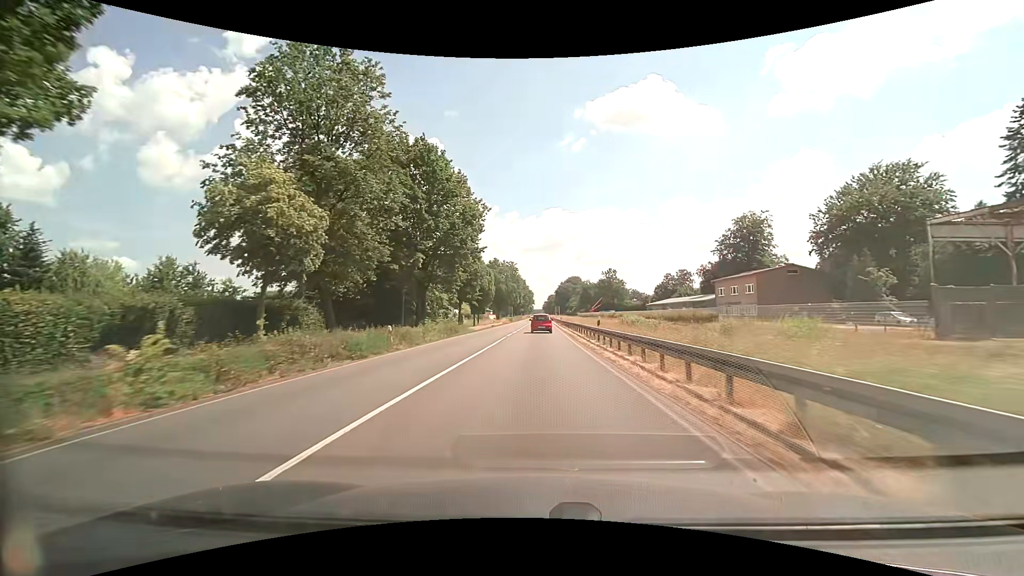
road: primary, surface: asphalt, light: Day
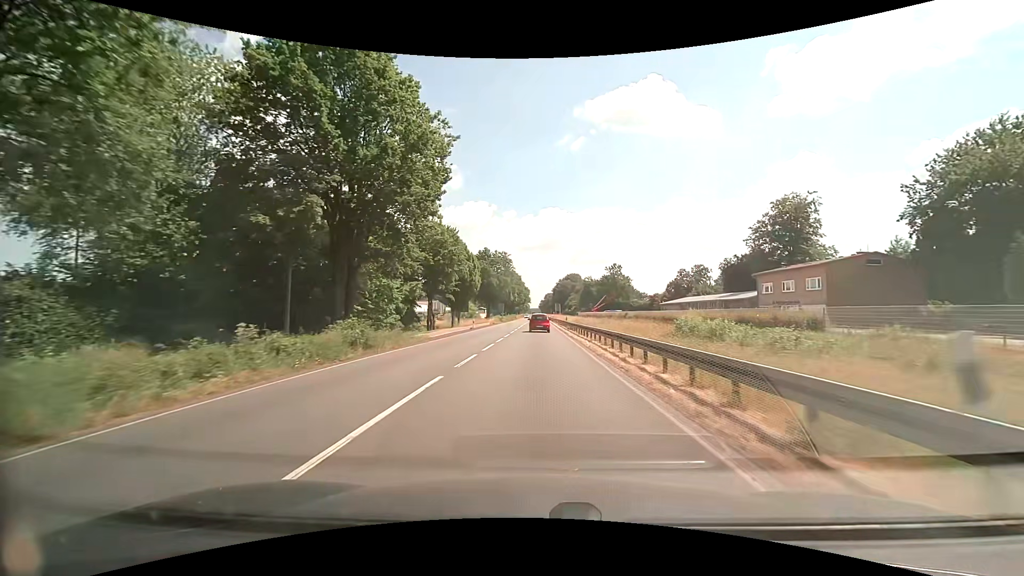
(0.0, +20.5) m; 0°
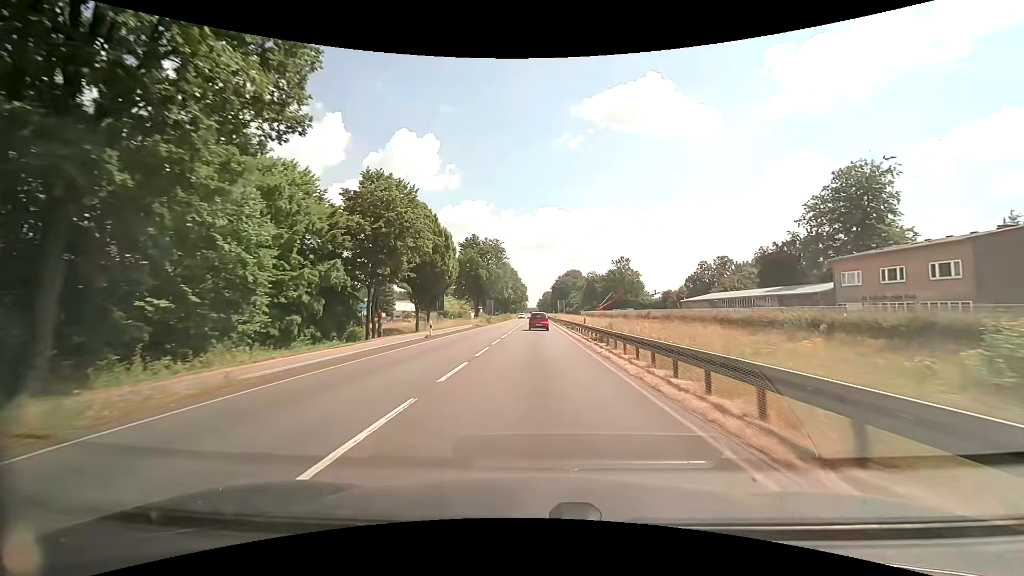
(+0.1, +20.8) m; 0°
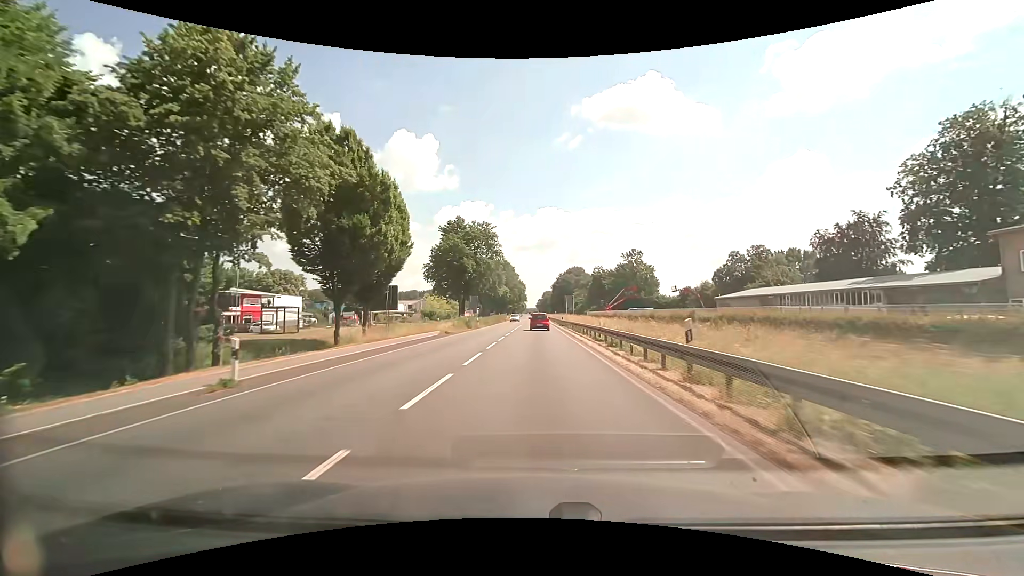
(0.0, +21.0) m; 0°
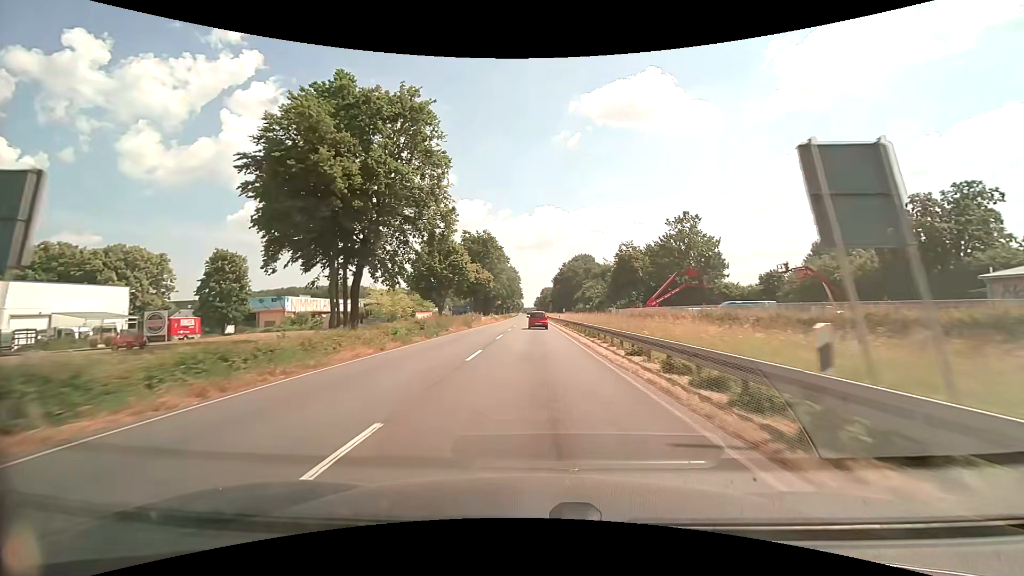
(-0.1, +53.0) m; 0°
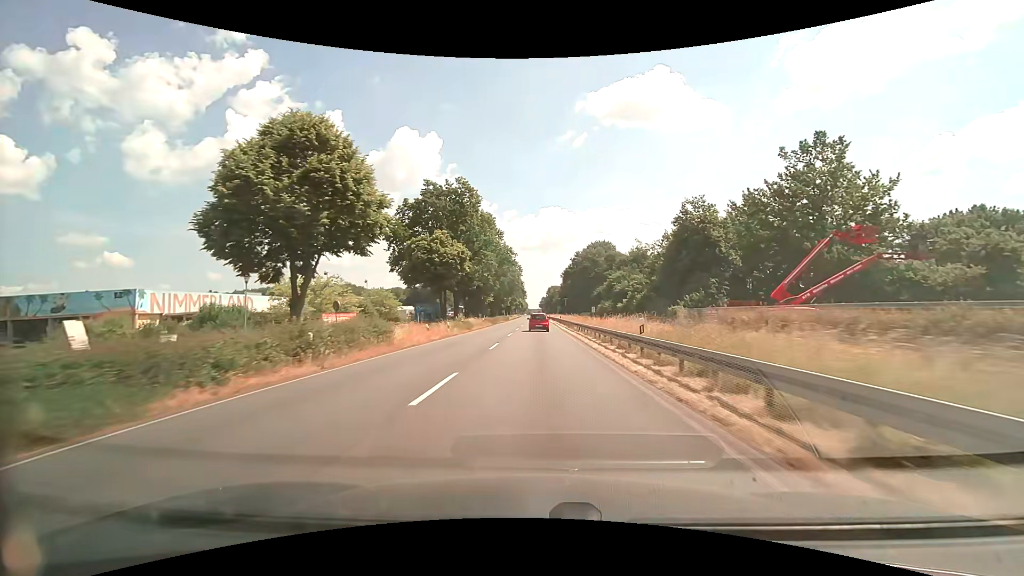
(-0.2, +42.7) m; -1°
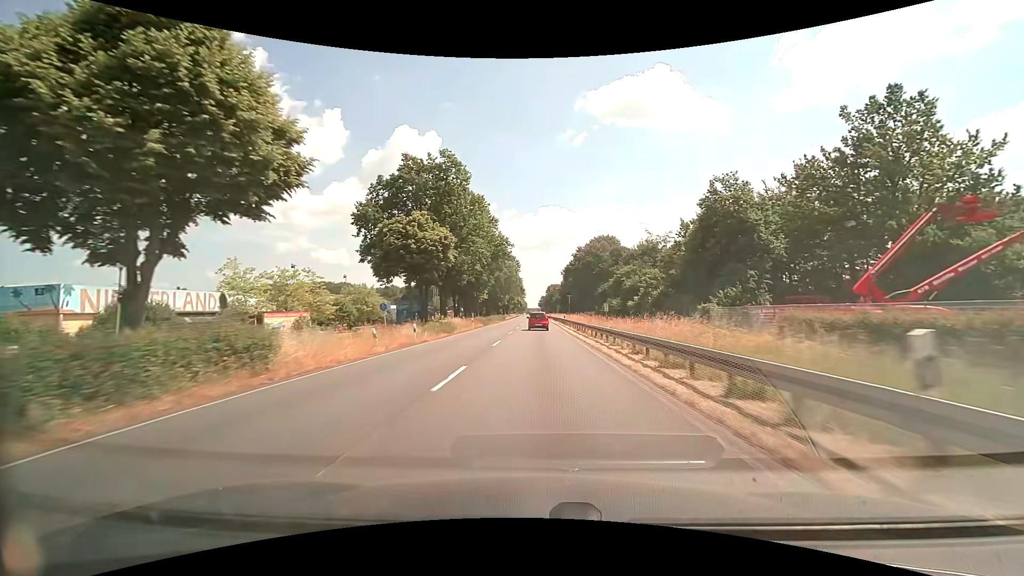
(0.0, +10.7) m; 0°
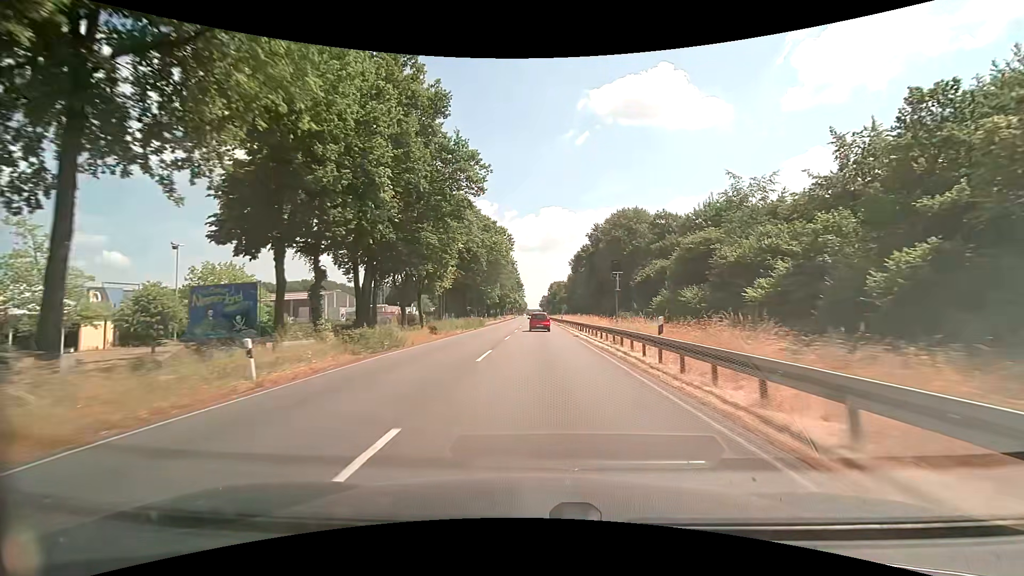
(+0.1, +43.0) m; 0°
(0, +10) (0, +20) (0, +30) (0, +40) (0, +50) (0, +60) (0, +70) (0, +80) (0, +90) (0, +100) m
